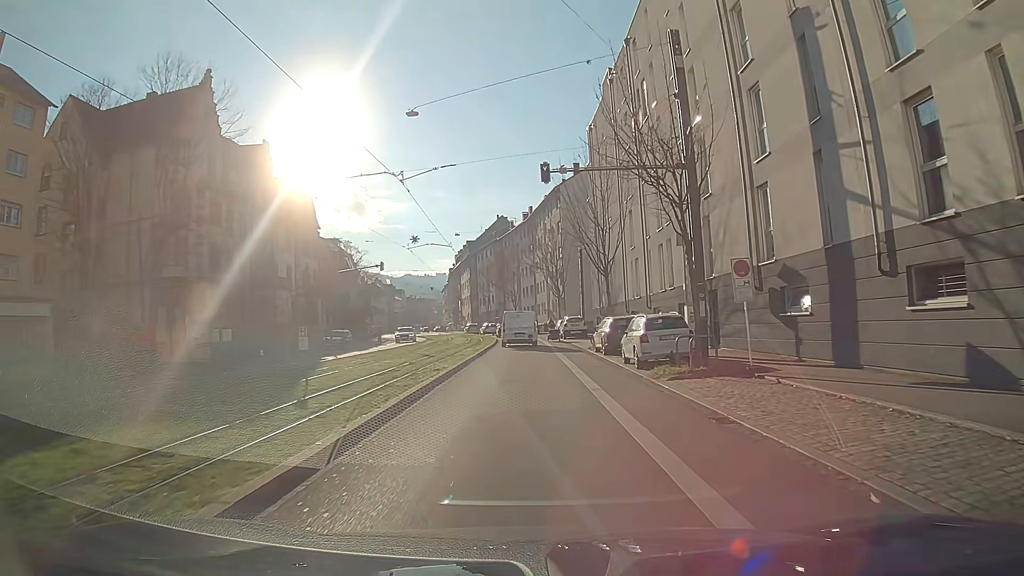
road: primary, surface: asphalt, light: Day
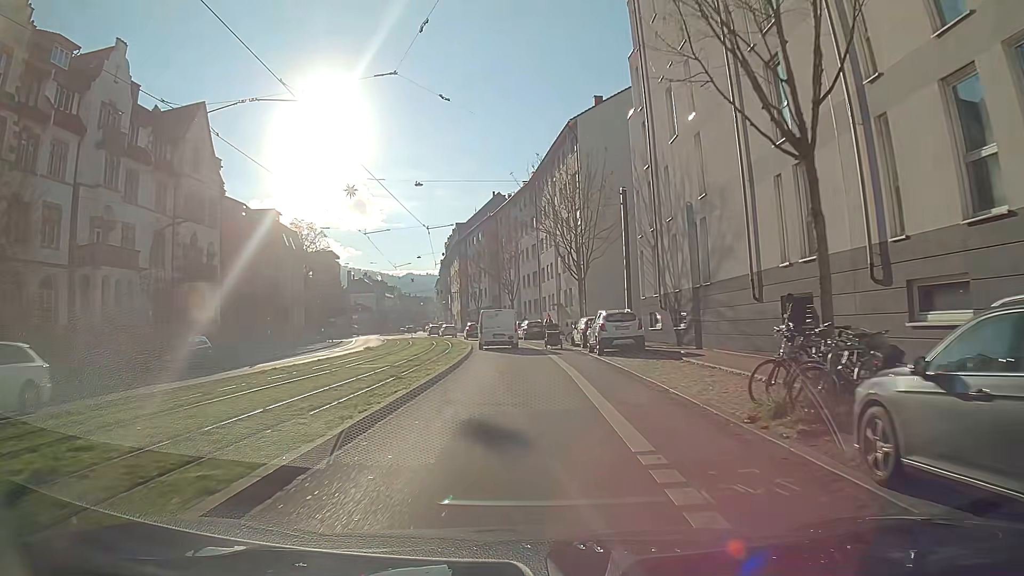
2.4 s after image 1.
(-0.2, +24.9) m; 0°
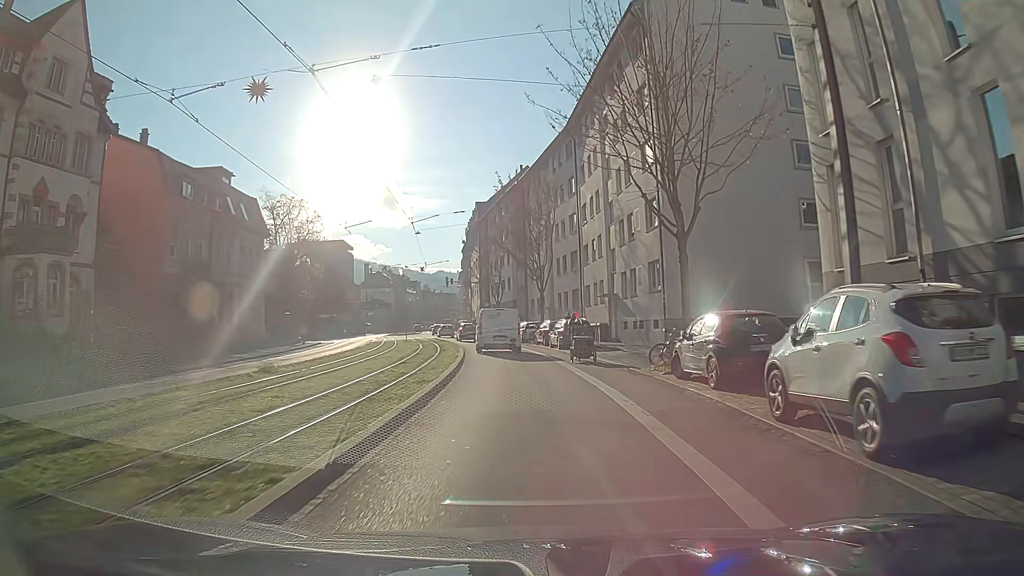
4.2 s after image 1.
(-0.2, +19.2) m; -2°
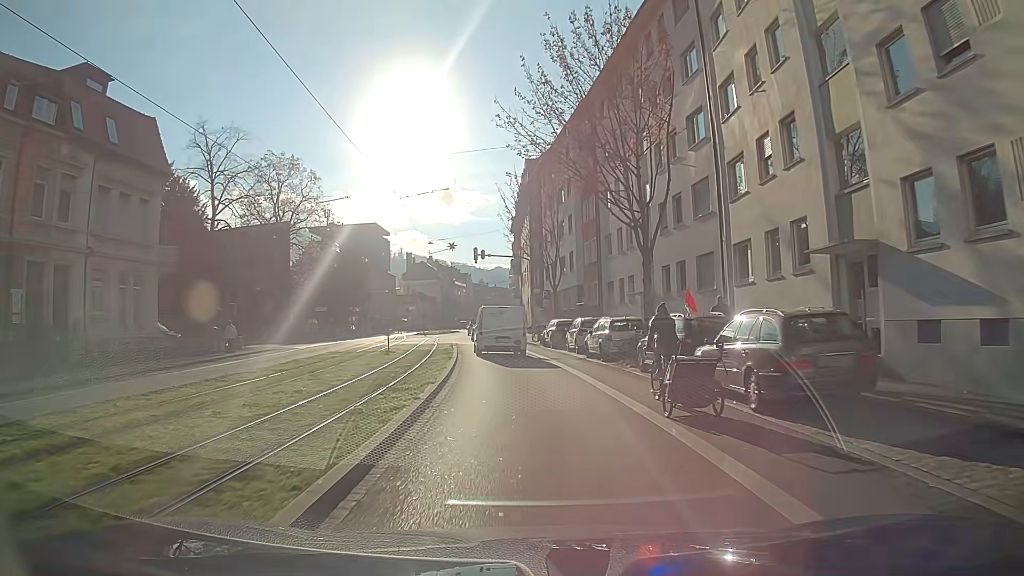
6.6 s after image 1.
(-1.0, +24.5) m; -6°
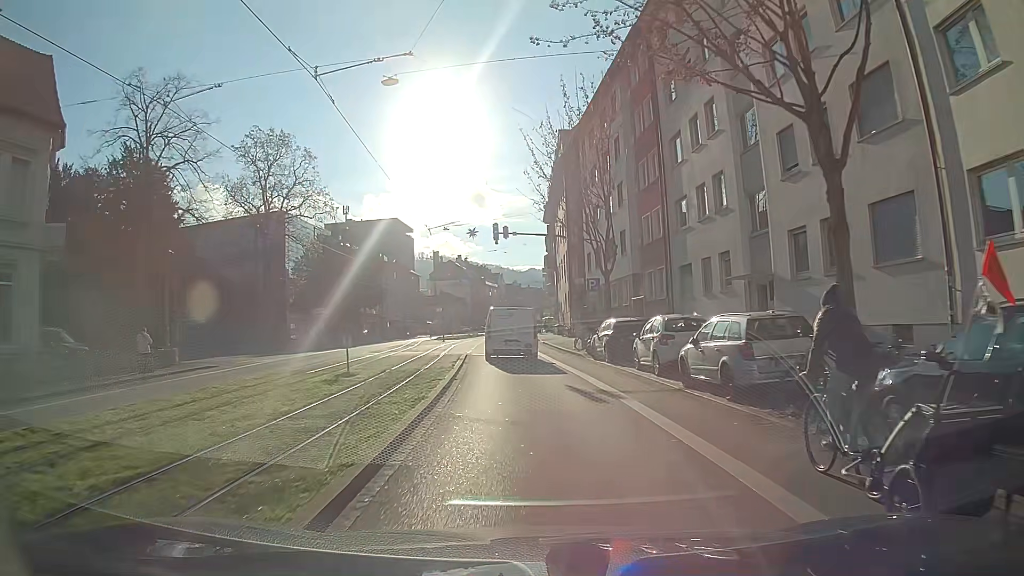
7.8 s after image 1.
(-0.3, +11.9) m; -3°
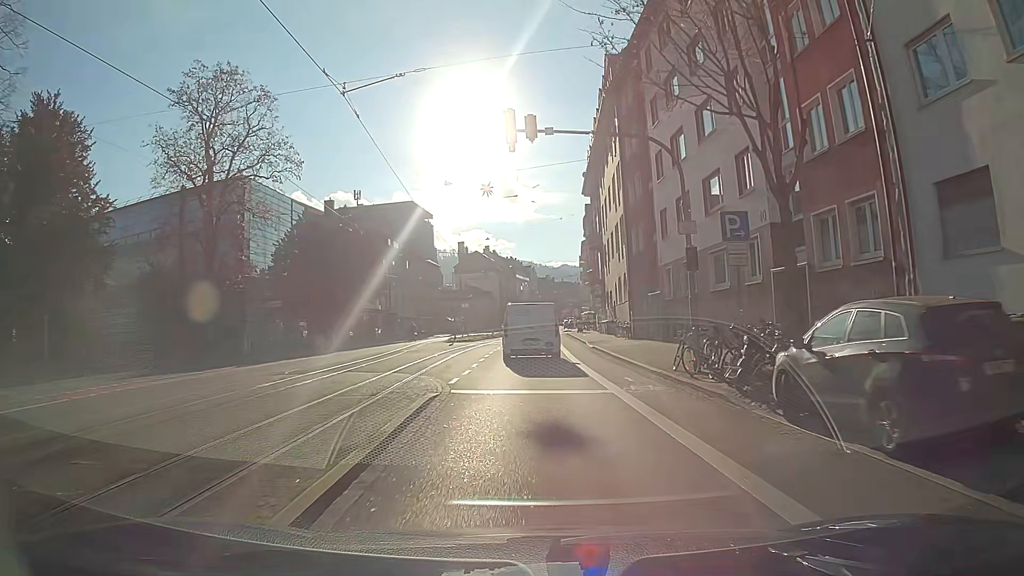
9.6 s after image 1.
(-0.5, +17.5) m; -3°
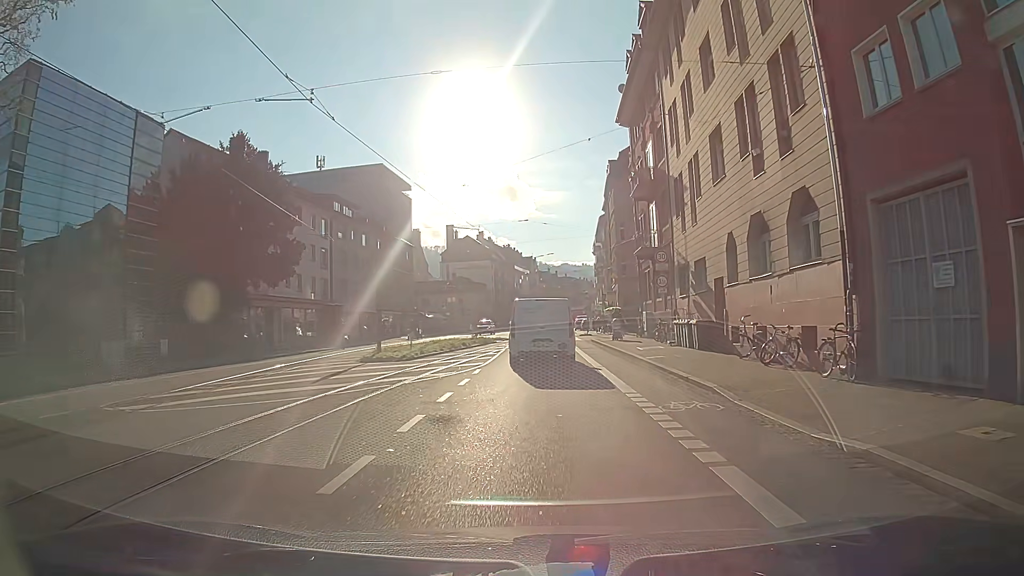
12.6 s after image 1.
(-0.2, +27.6) m; 0°
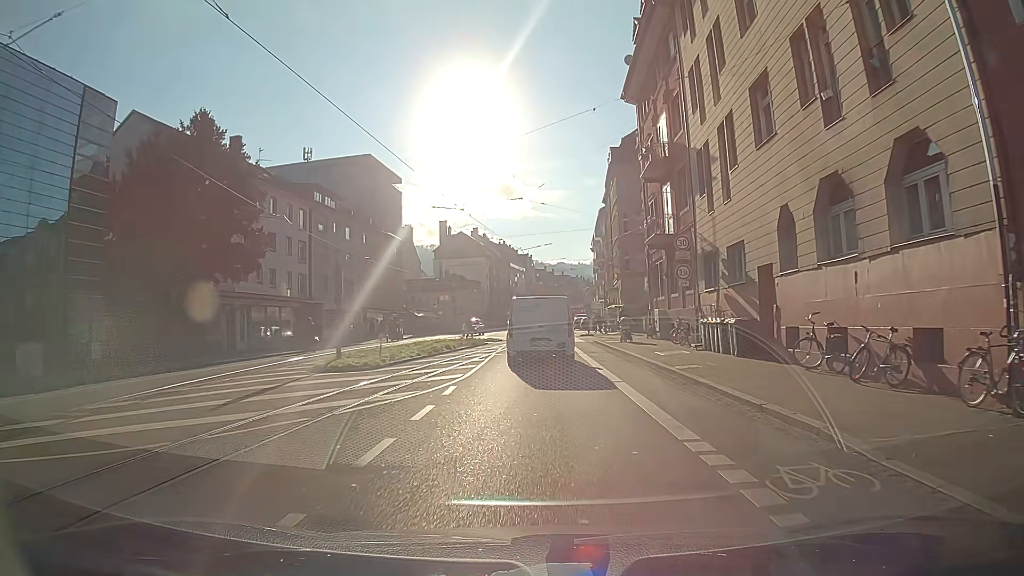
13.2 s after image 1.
(0.0, +5.1) m; 0°
(0, +10) (0, +20) (0, +30) (0, +40) (+1, +50) (+1, +60) (+1, +70) (+2, +80) (+2, +90) (+3, +100) m
